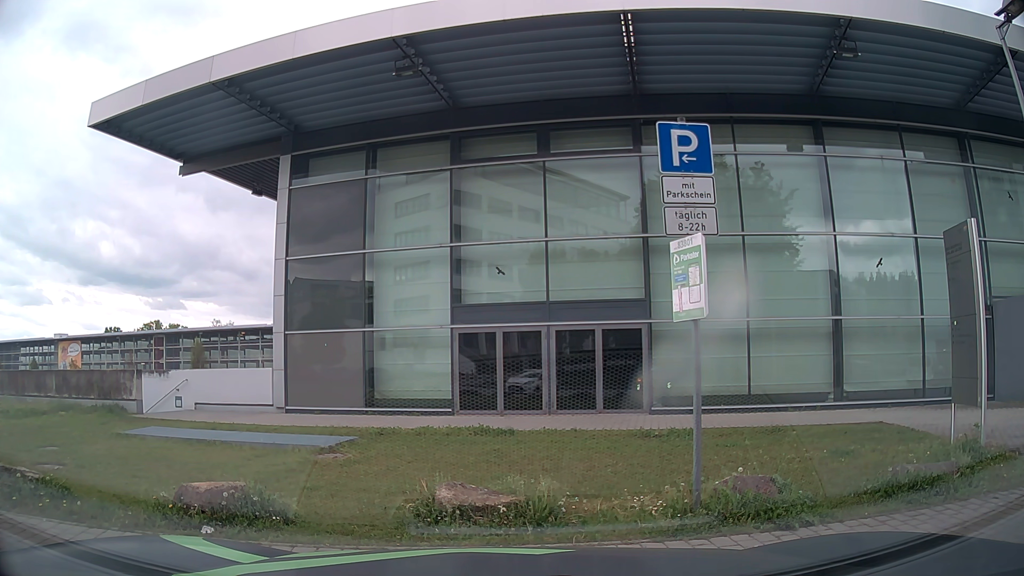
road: residential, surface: asphalt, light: Day
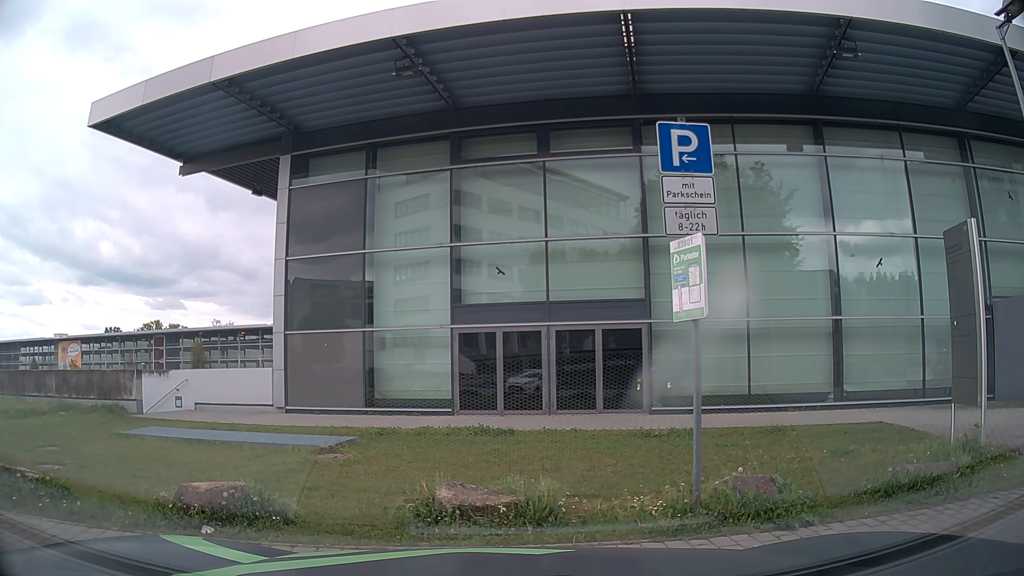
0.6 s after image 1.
(0.0, 0.0) m; 0°
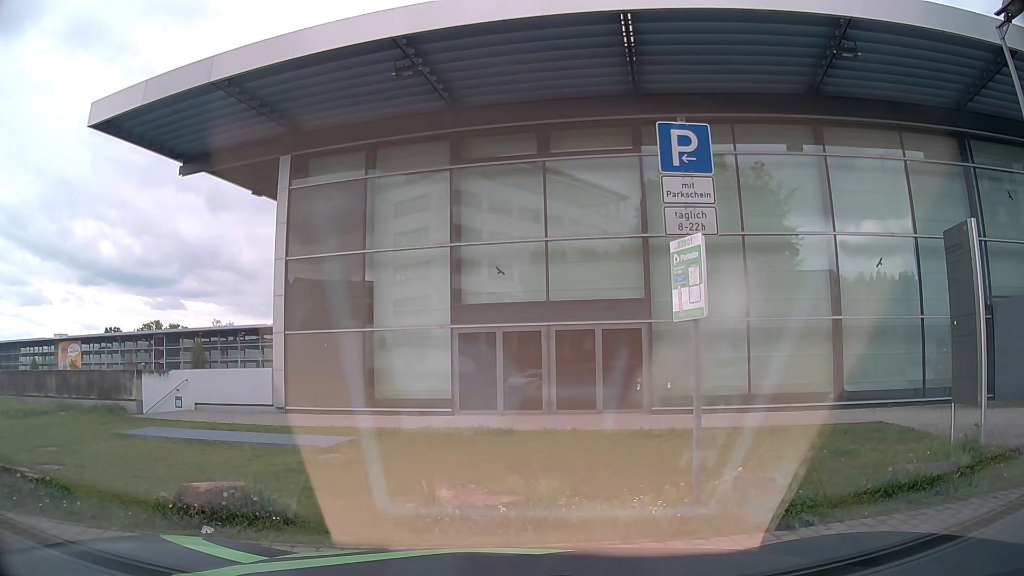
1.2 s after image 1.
(0.0, 0.0) m; 0°
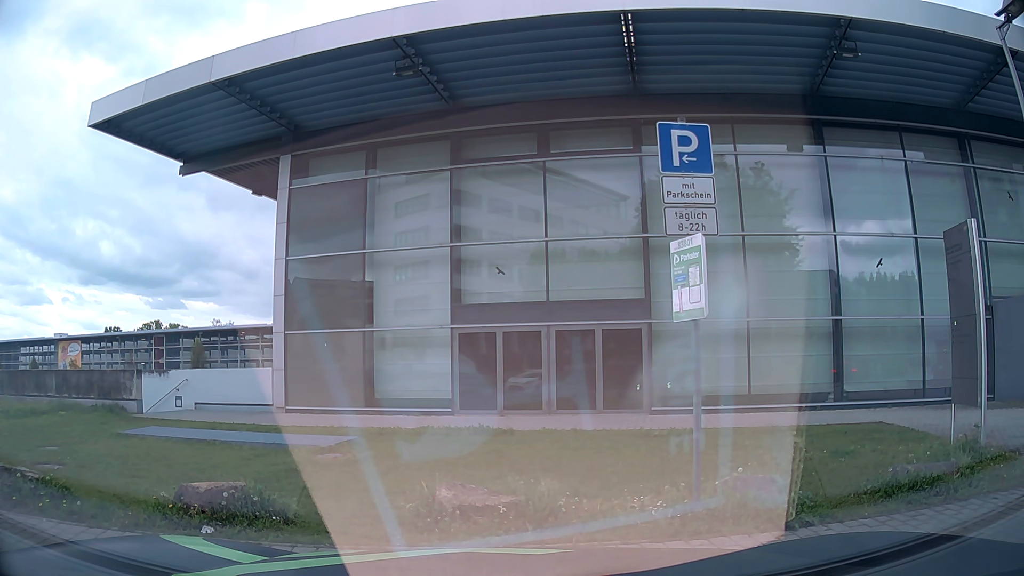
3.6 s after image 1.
(0.0, 0.0) m; 0°
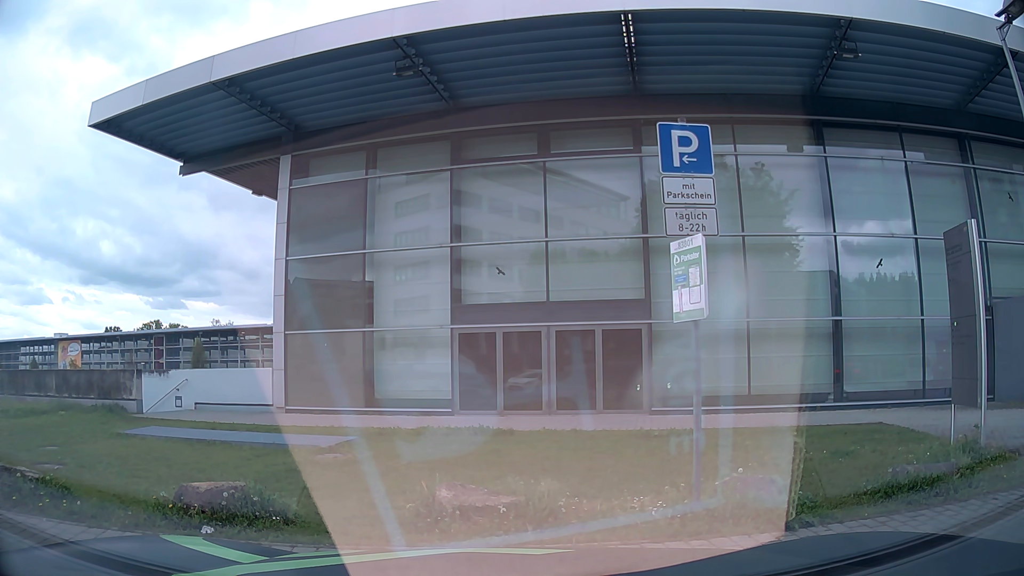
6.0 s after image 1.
(0.0, 0.0) m; 0°
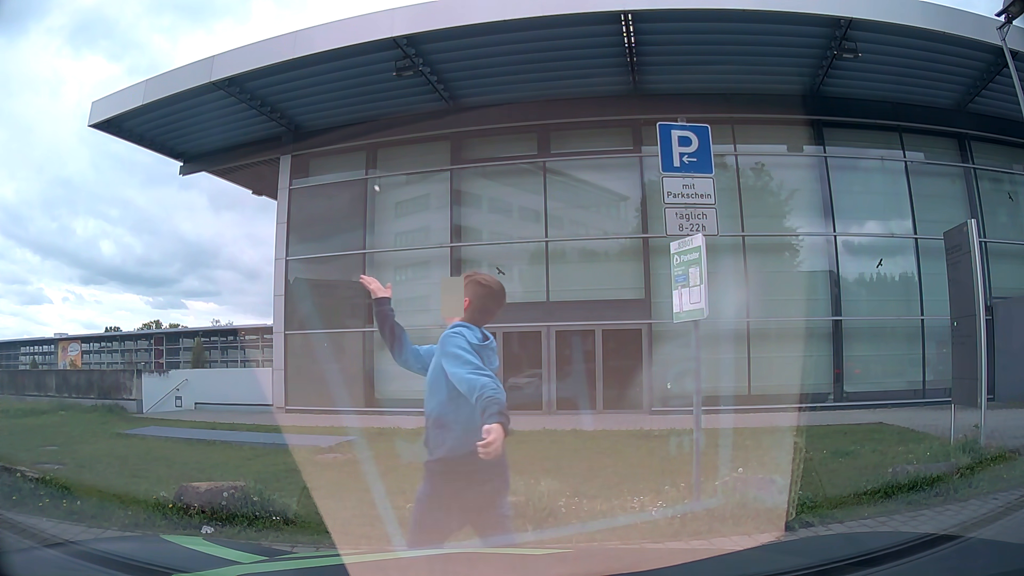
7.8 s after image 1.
(0.0, 0.0) m; 0°
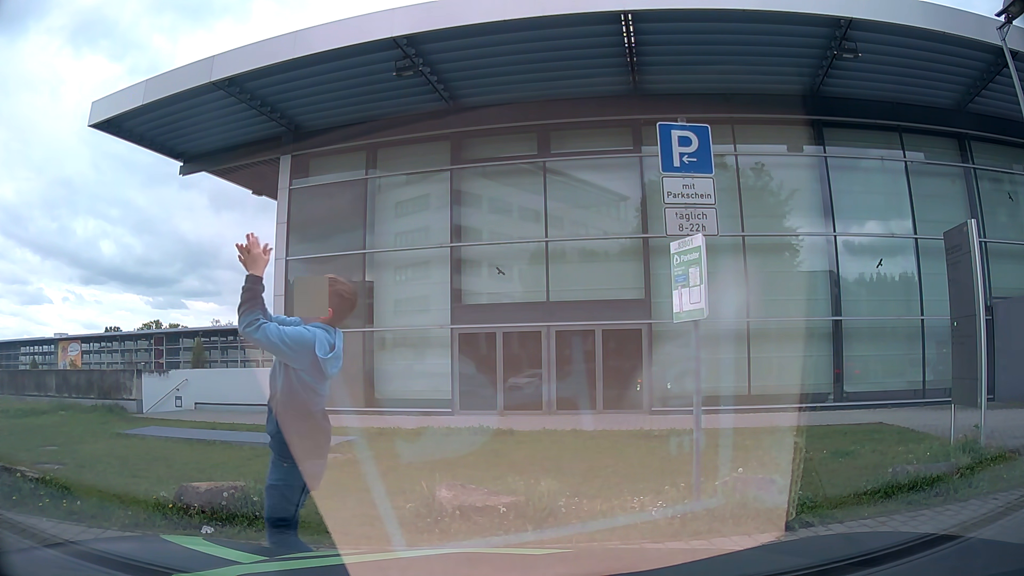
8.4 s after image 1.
(0.0, 0.0) m; 0°
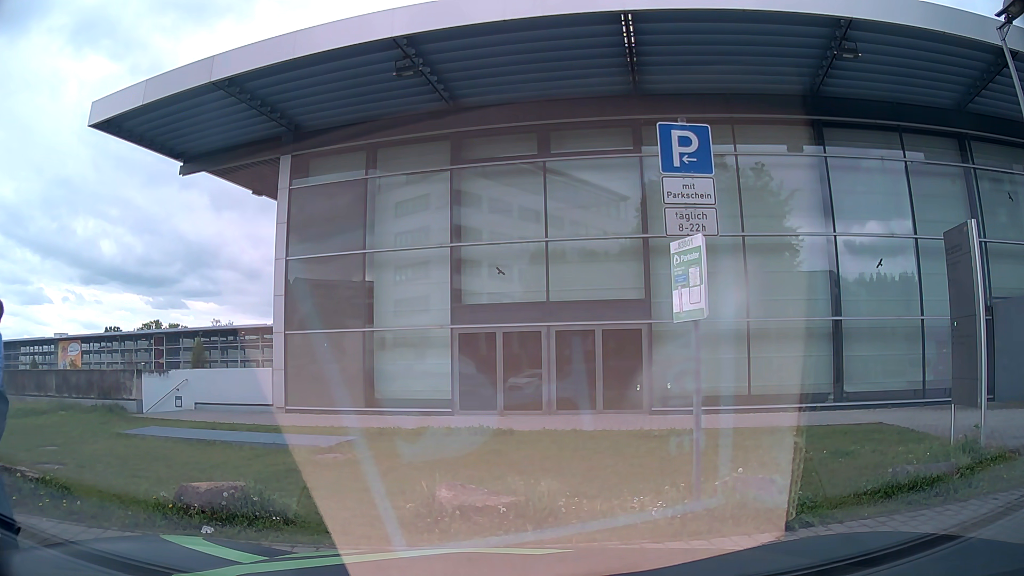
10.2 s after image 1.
(0.0, 0.0) m; 0°
